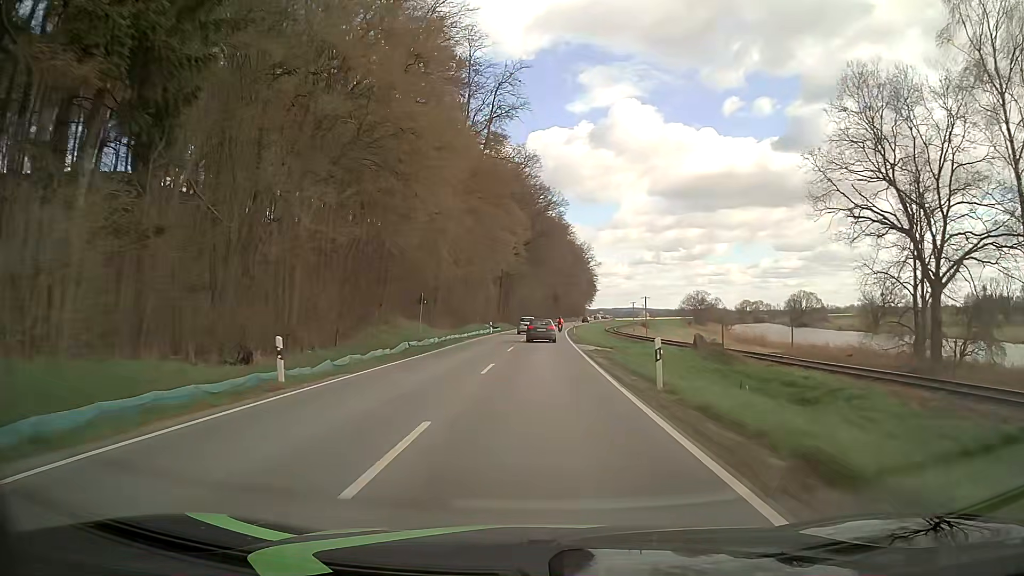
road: secondary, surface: asphalt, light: Day
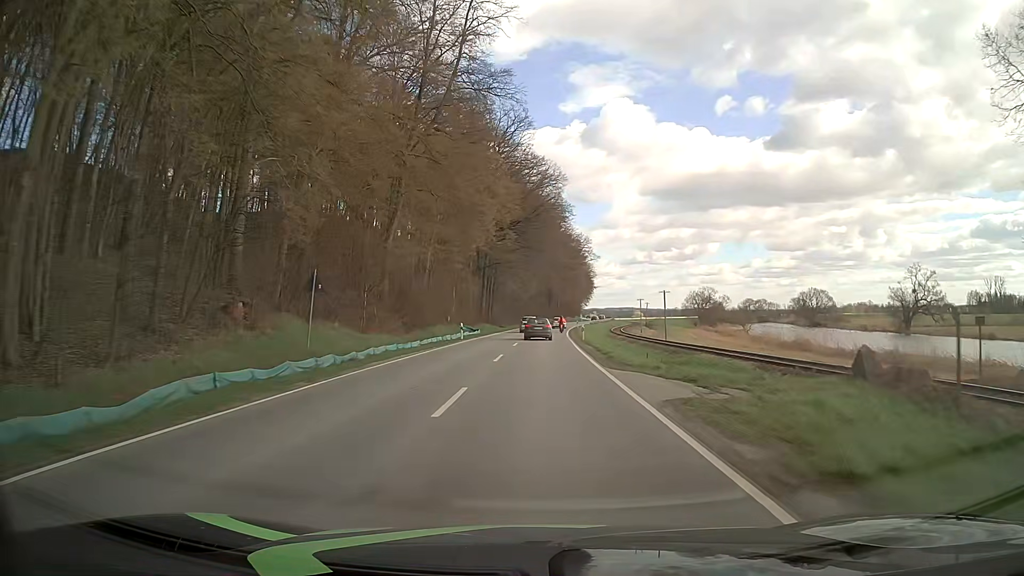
(+0.1, +19.6) m; 0°
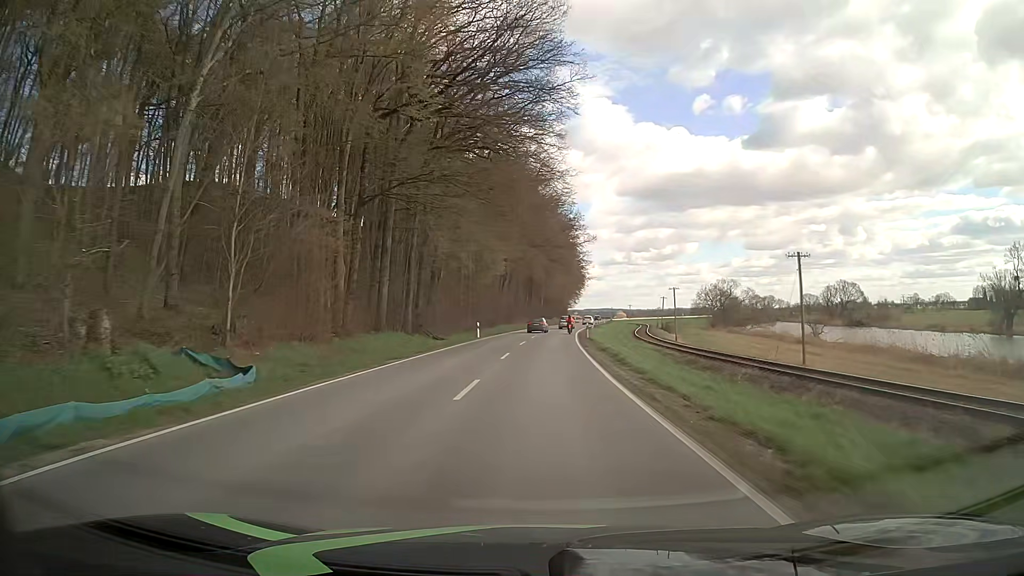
(+0.7, +45.4) m; +2°
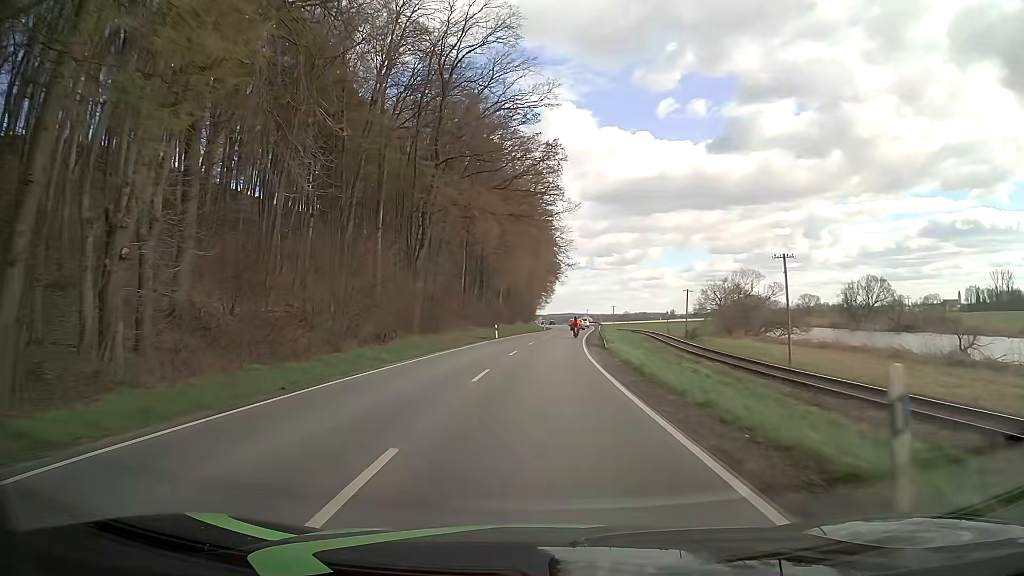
(+0.8, +44.1) m; +3°
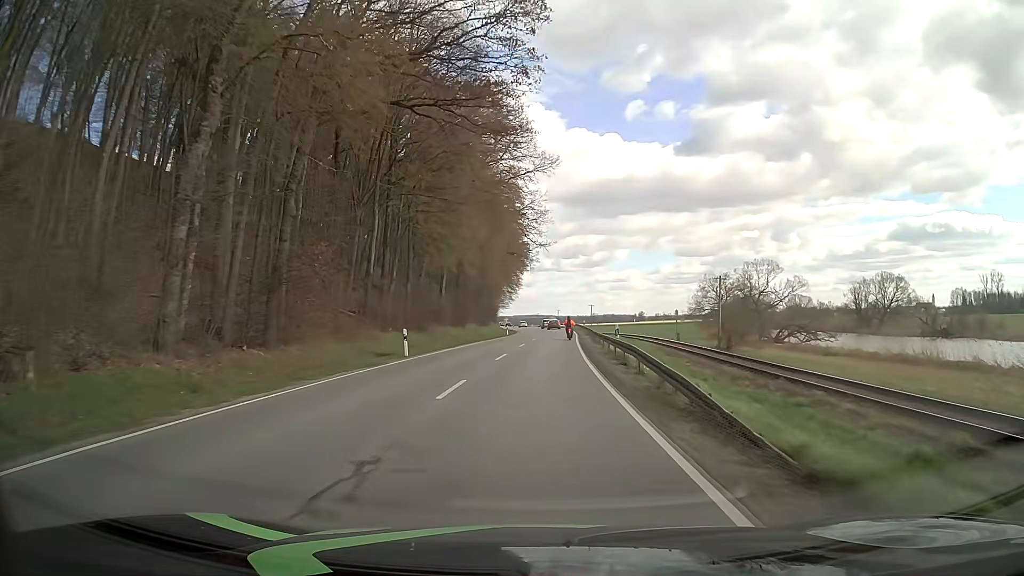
(+0.6, +27.2) m; +3°
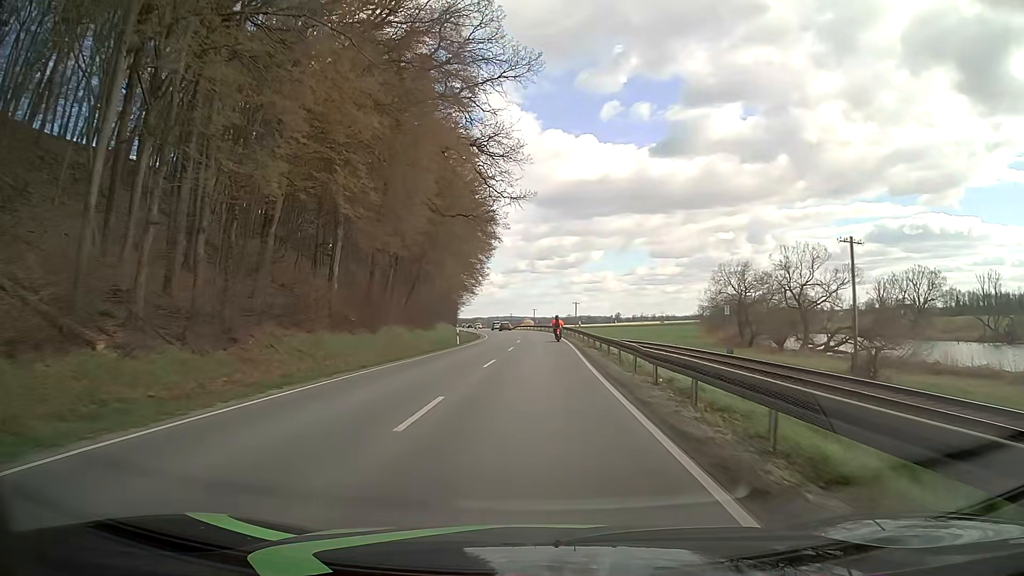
(+0.5, +27.4) m; +2°
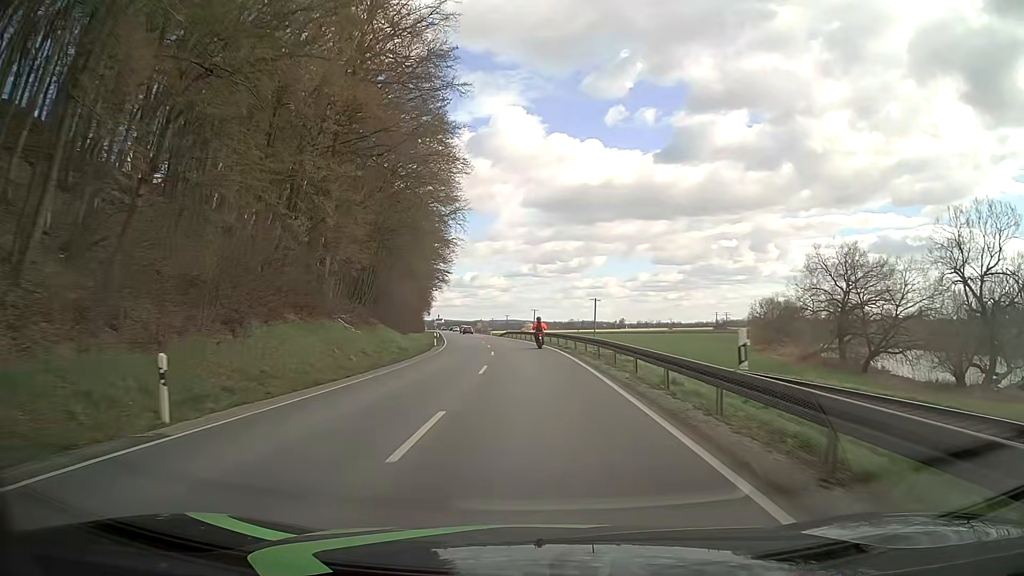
(+0.4, +37.6) m; 0°
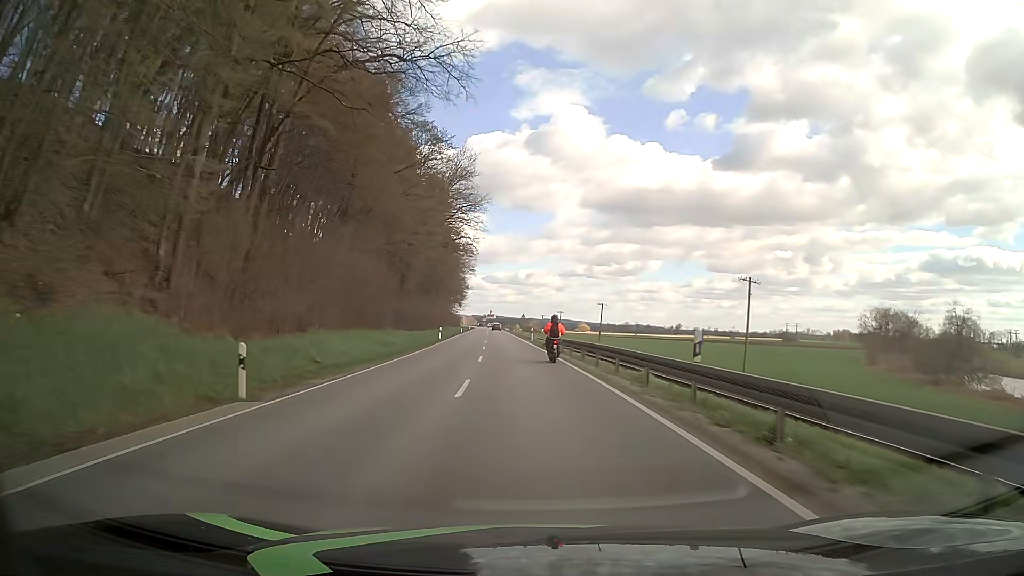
(-1.5, +42.6) m; -4°
(0, +10) (-1, +20) (-2, +30) (-3, +40) (-4, +50) (-5, +60) (-6, +70) (-6, +80) (-6, +90) (-6, +100) m
